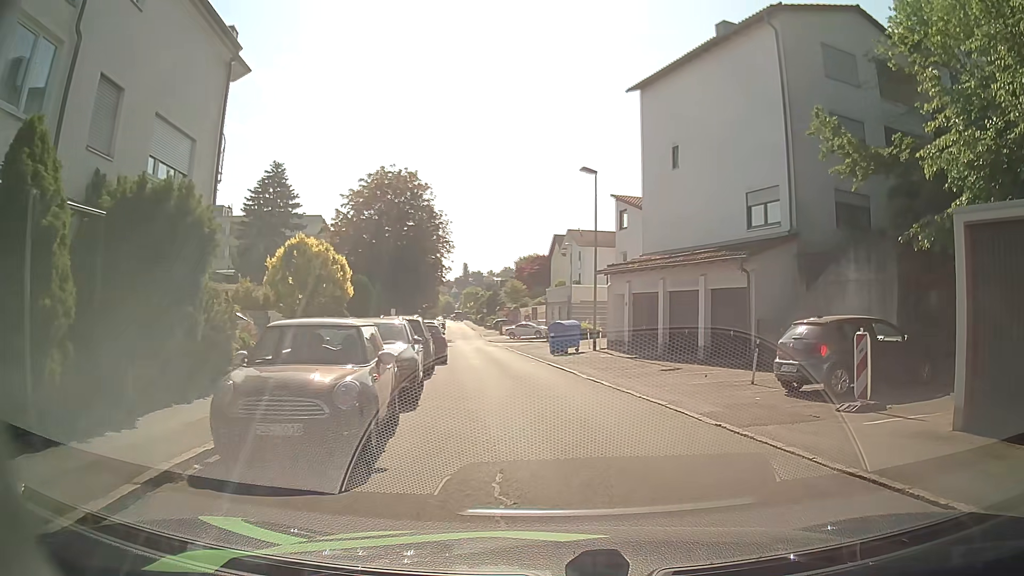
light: Day
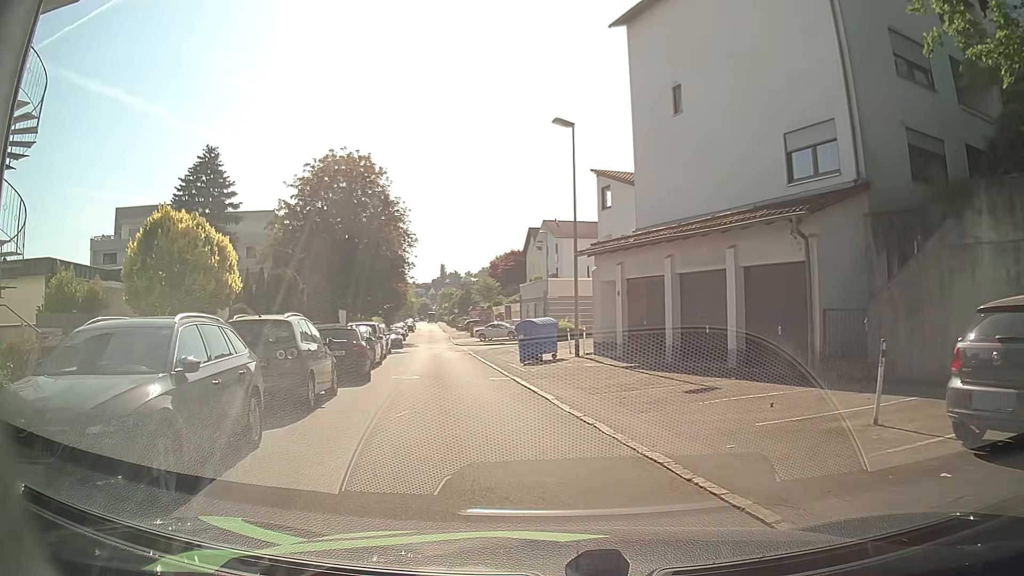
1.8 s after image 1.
(+0.5, +7.3) m; +3°
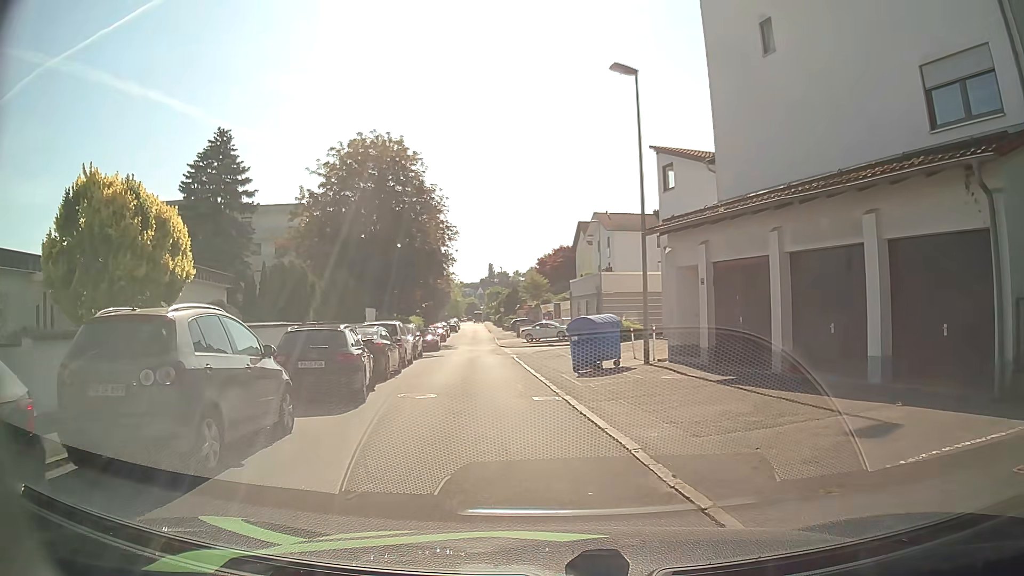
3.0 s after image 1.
(-0.2, +5.1) m; -4°
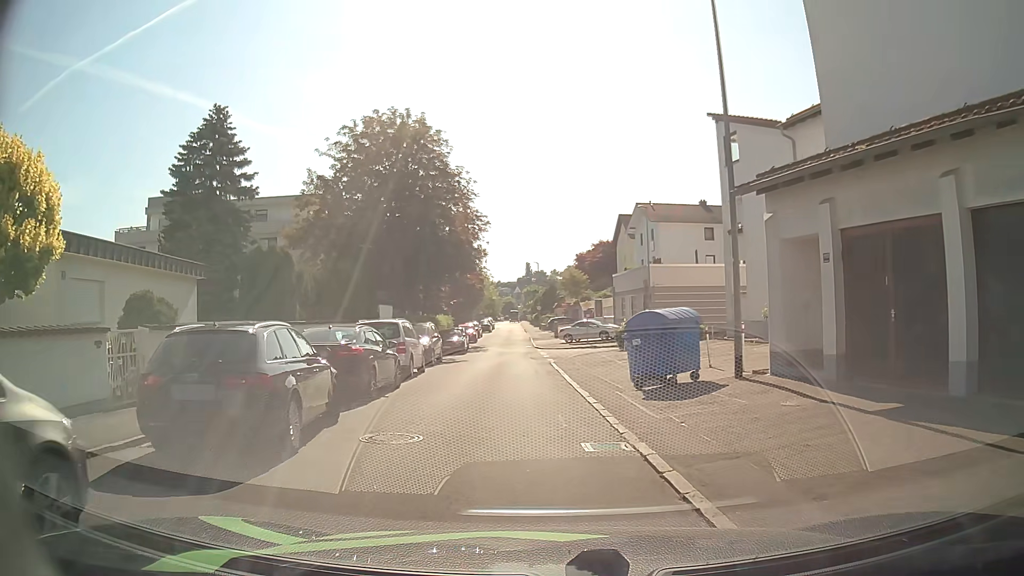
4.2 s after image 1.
(-0.2, +5.4) m; -4°
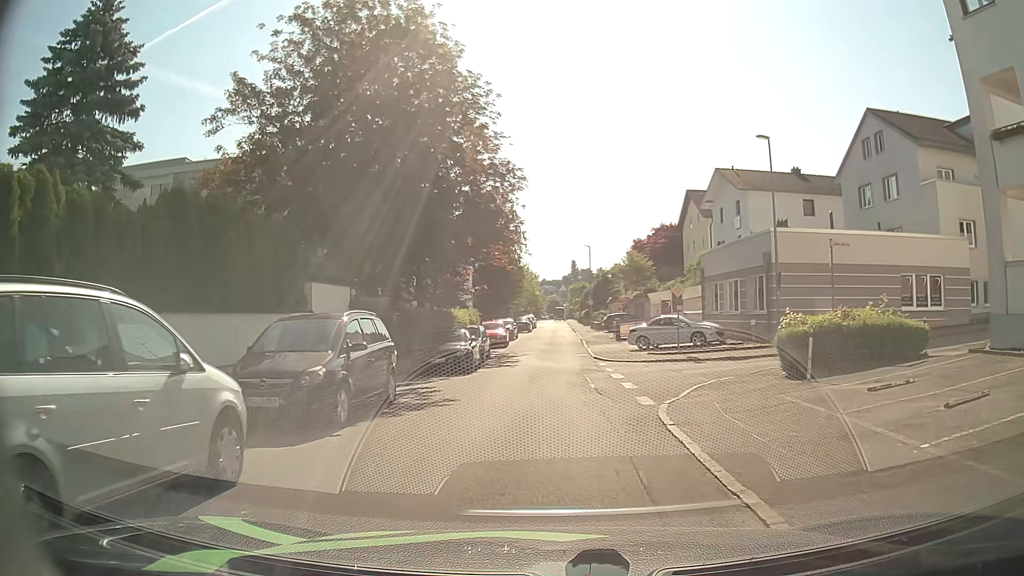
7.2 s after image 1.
(-0.5, +16.1) m; -2°
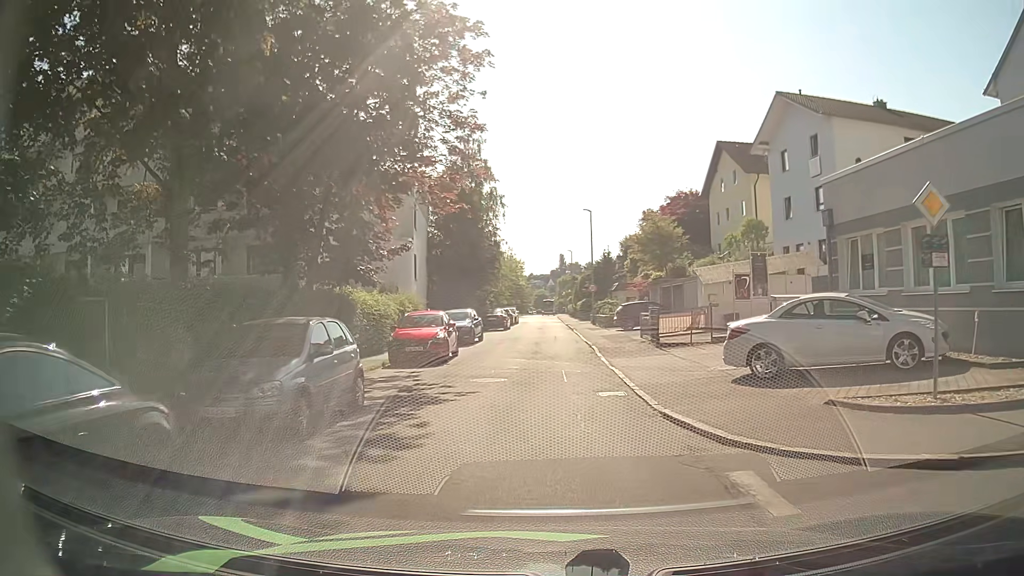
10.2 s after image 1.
(0.0, +18.8) m; +1°
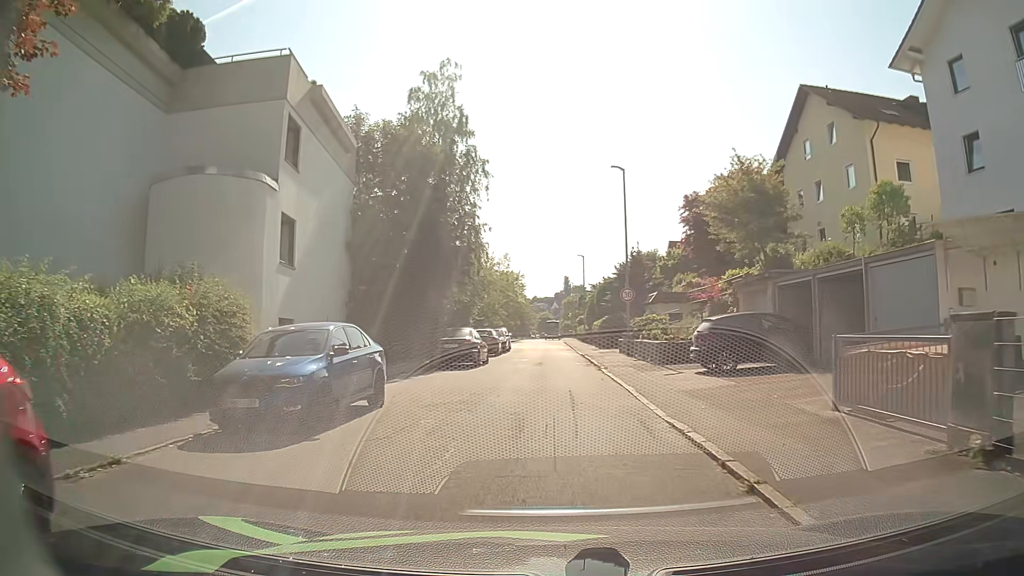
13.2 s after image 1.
(0.0, +19.2) m; -1°
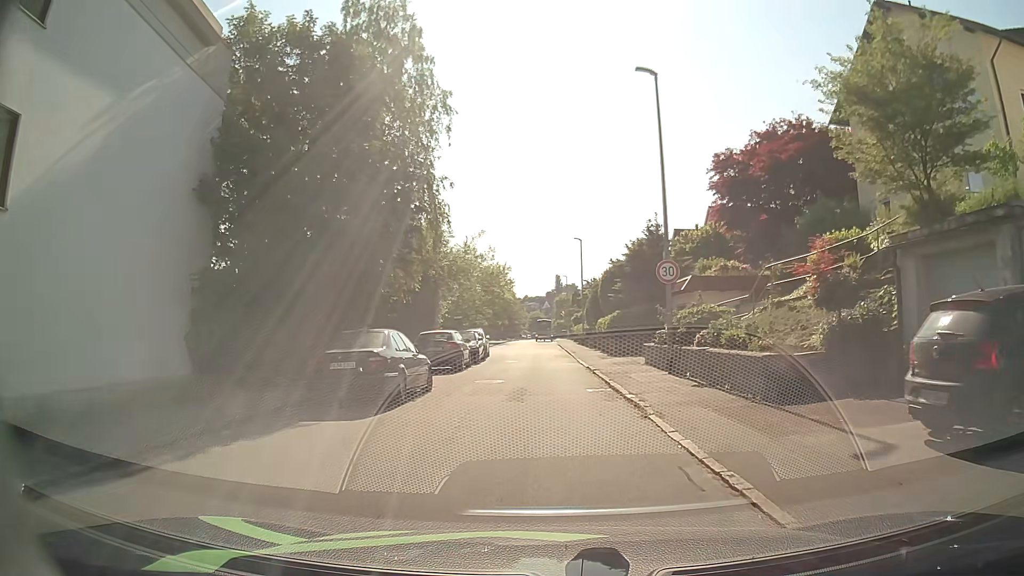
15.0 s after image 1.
(+0.1, +11.6) m; +1°
(0, +10) (0, +20) (-1, +30) (-1, +40) (-1, +50) (-2, +60) (-3, +70) (-4, +80) (-4, +90) (-4, +100) m
